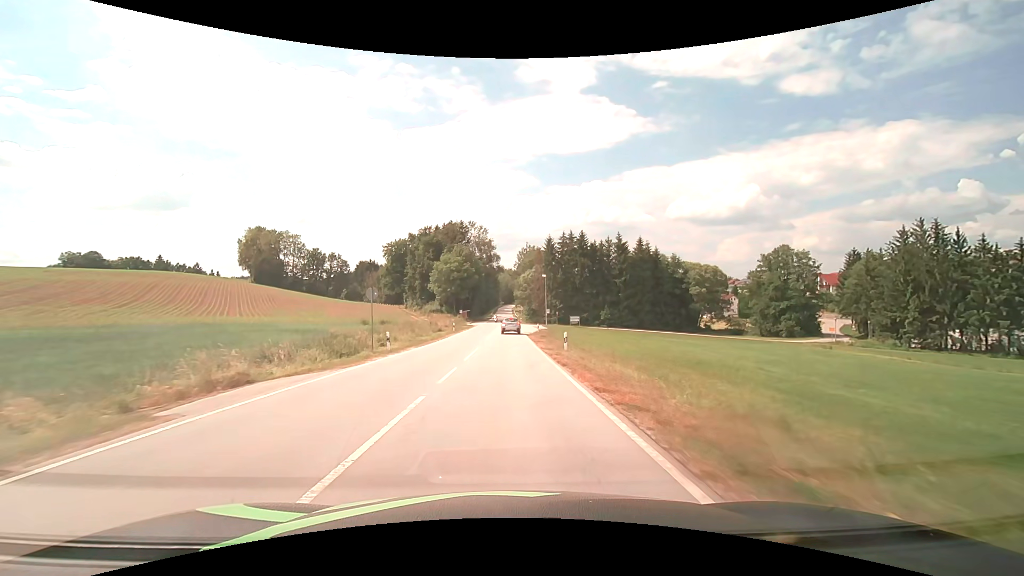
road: secondary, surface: asphalt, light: Day
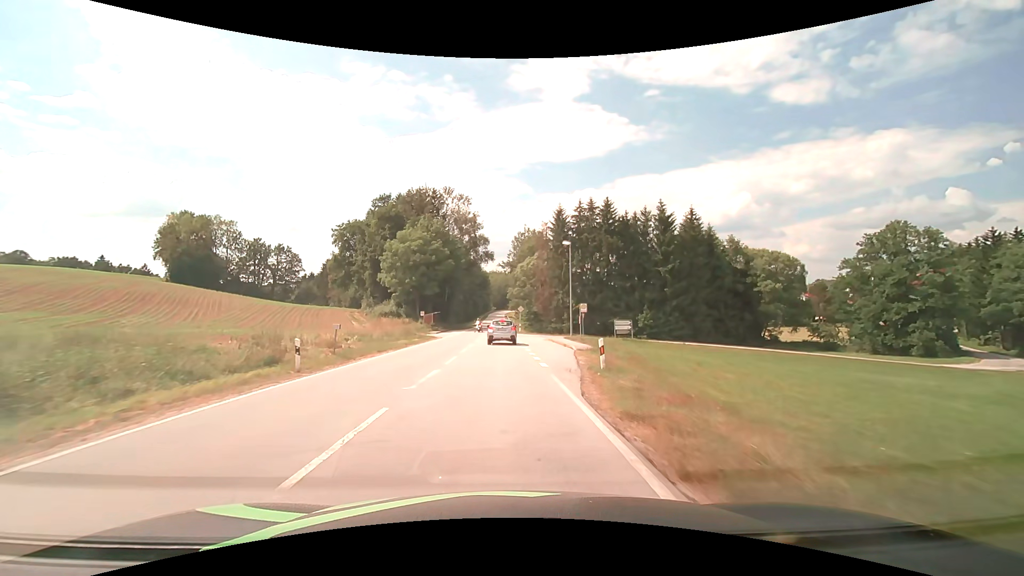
(+0.2, +37.4) m; +1°
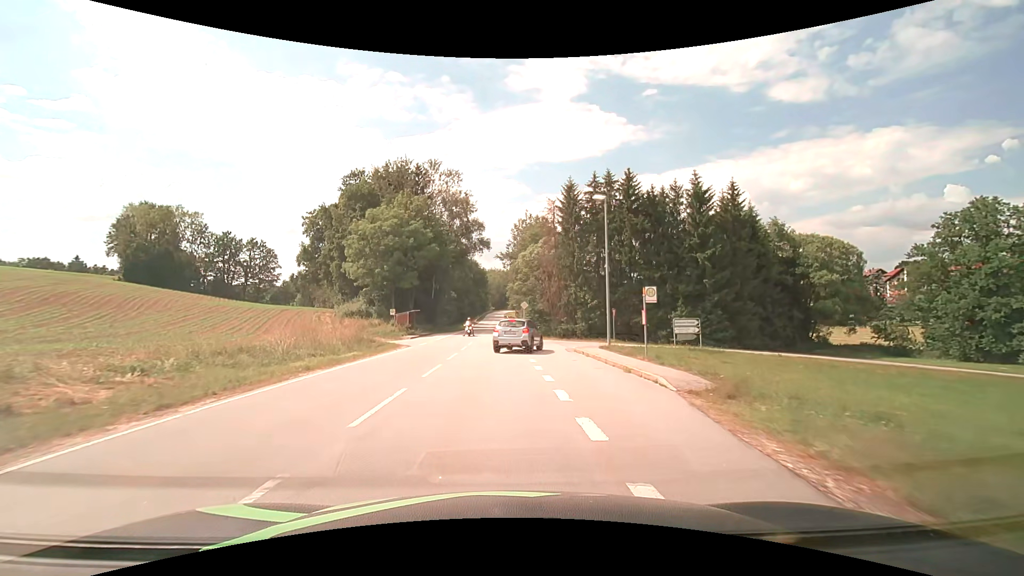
(0.0, +15.2) m; 0°
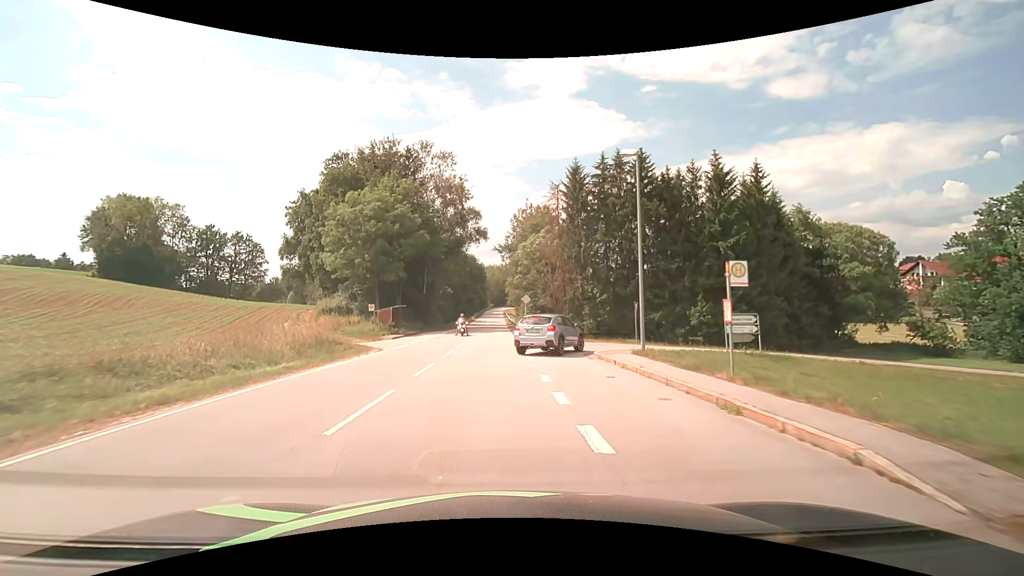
(+0.1, +6.5) m; 0°
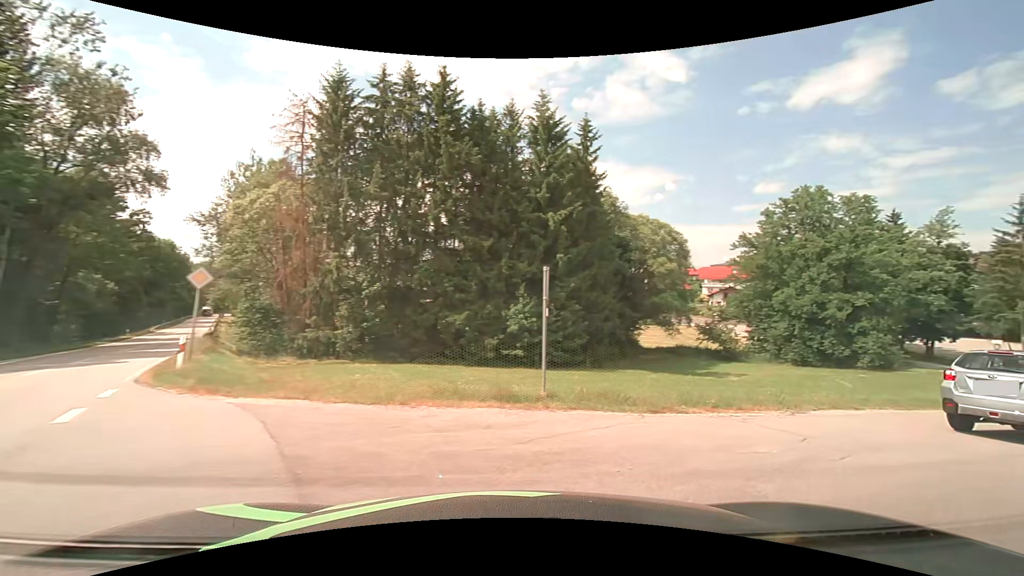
(+1.6, +22.2) m; +26°
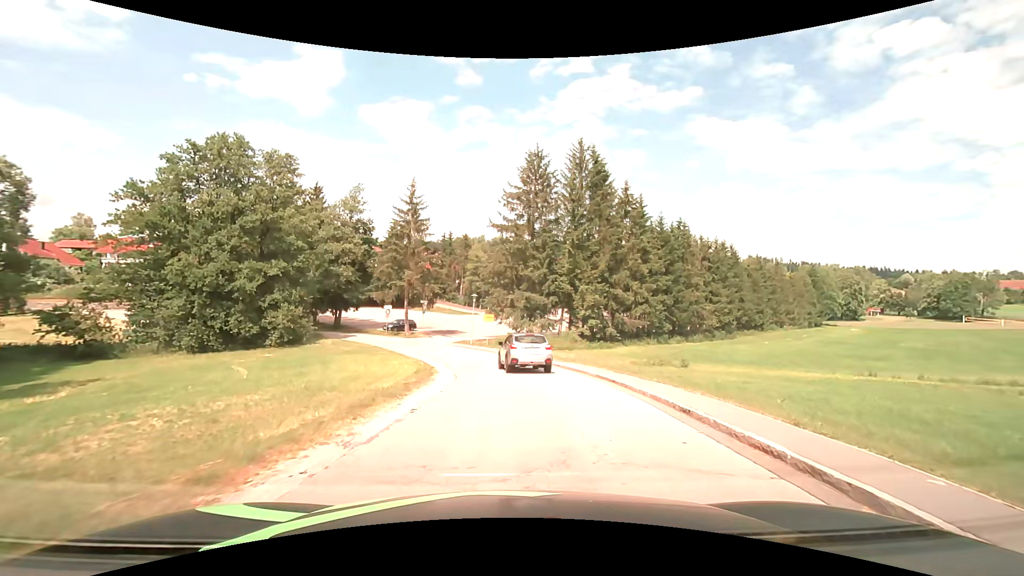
(+7.6, +10.5) m; +60°
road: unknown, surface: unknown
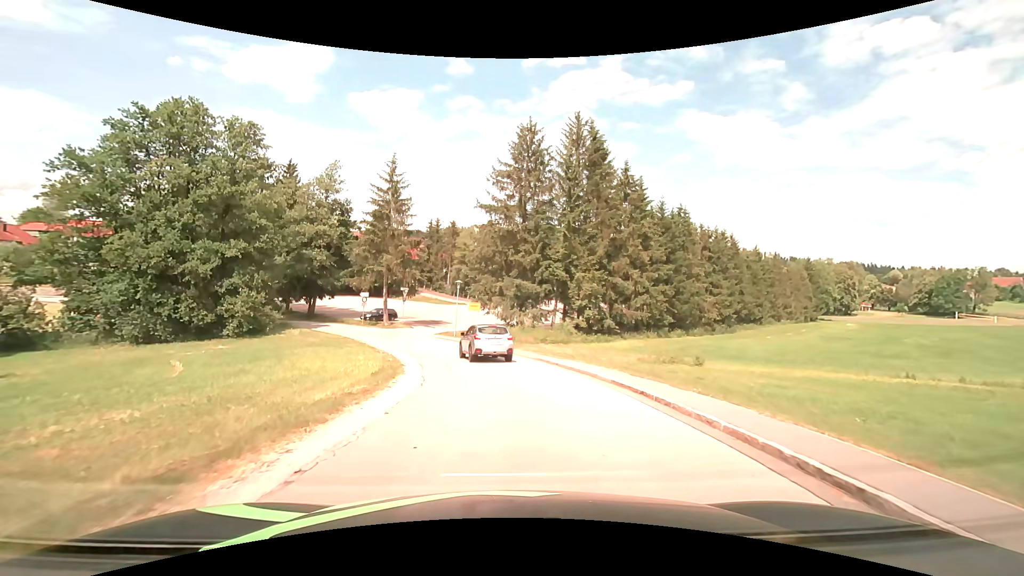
(+0.1, +4.8) m; +1°
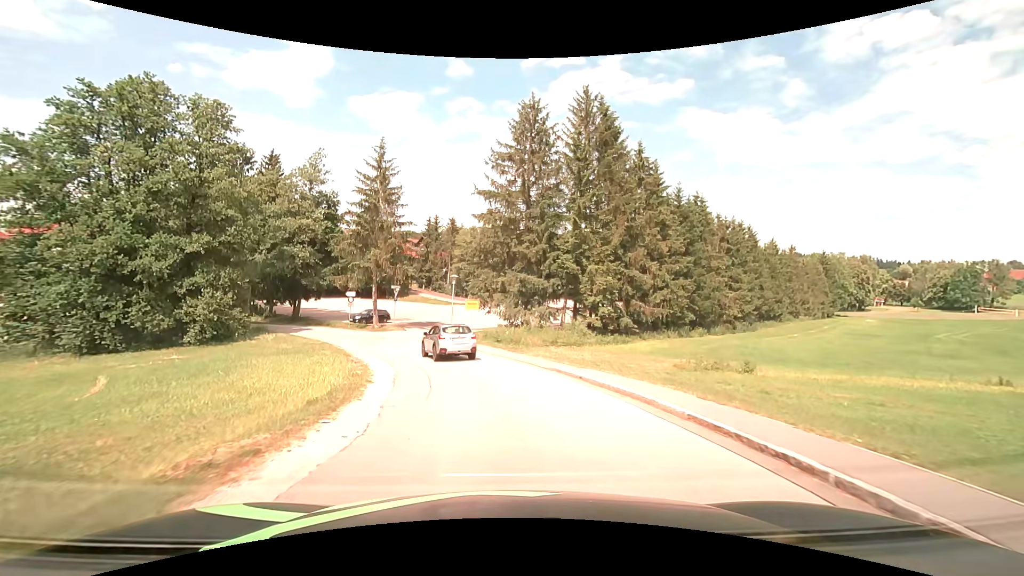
(0.0, +5.5) m; 0°
(0, +10) (-2, +20) (-5, +29) (-10, +38) (-16, +46) (-24, +52) (-33, +57) (-41, +62) (-50, +68) (-58, +73) m
